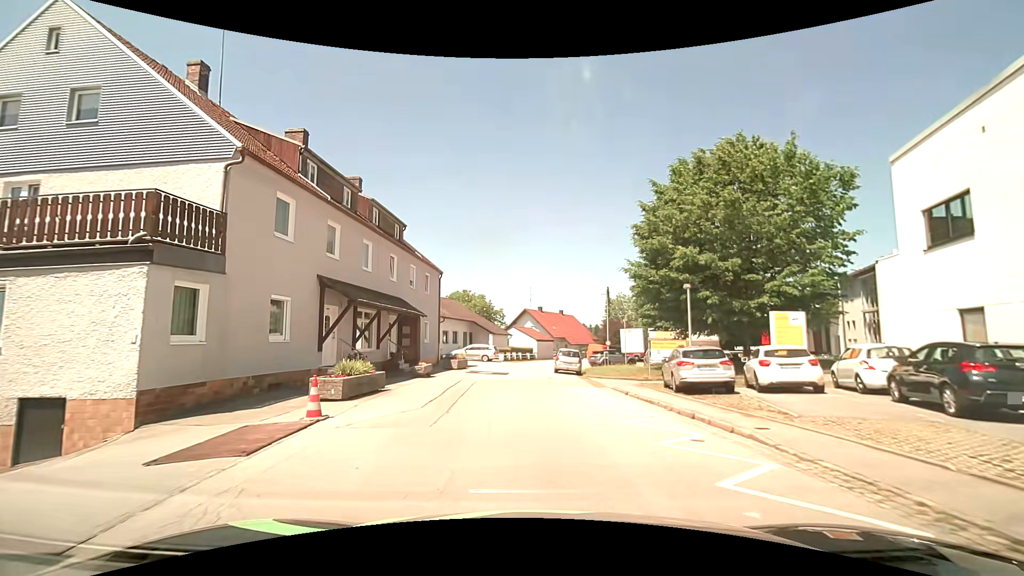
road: residential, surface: asphalt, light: Day
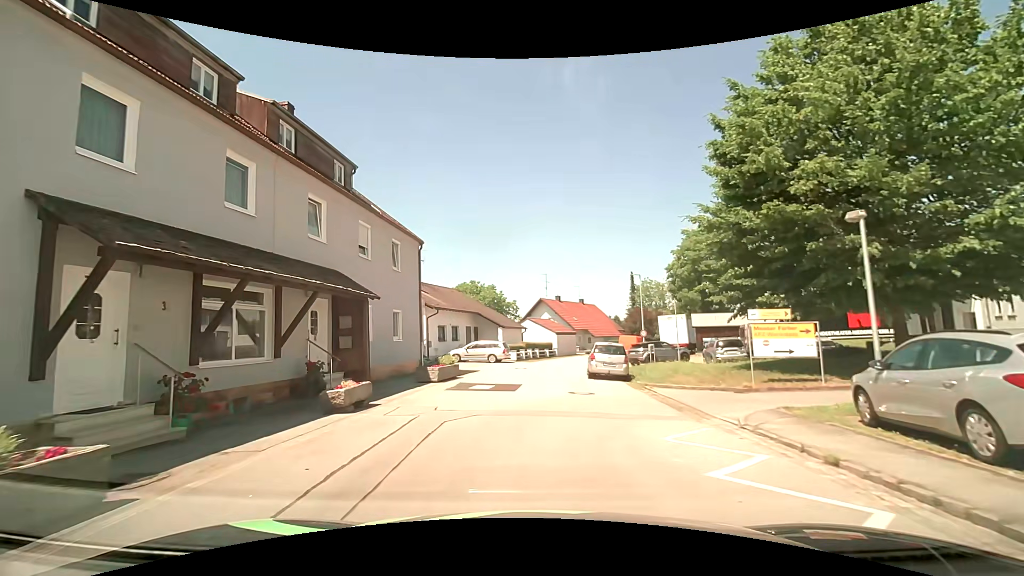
(-0.4, +10.2) m; -3°
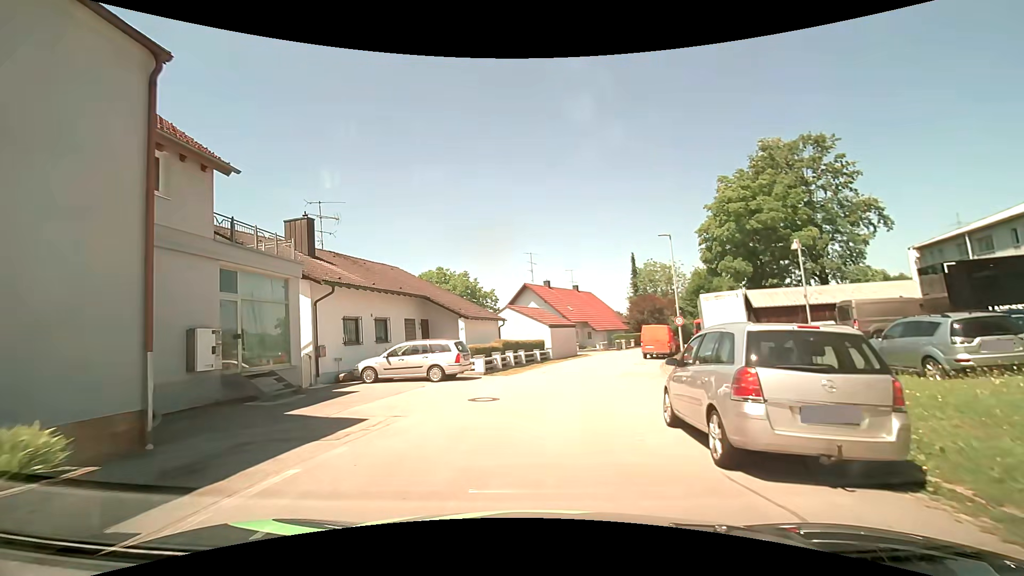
(+0.1, +16.4) m; +1°
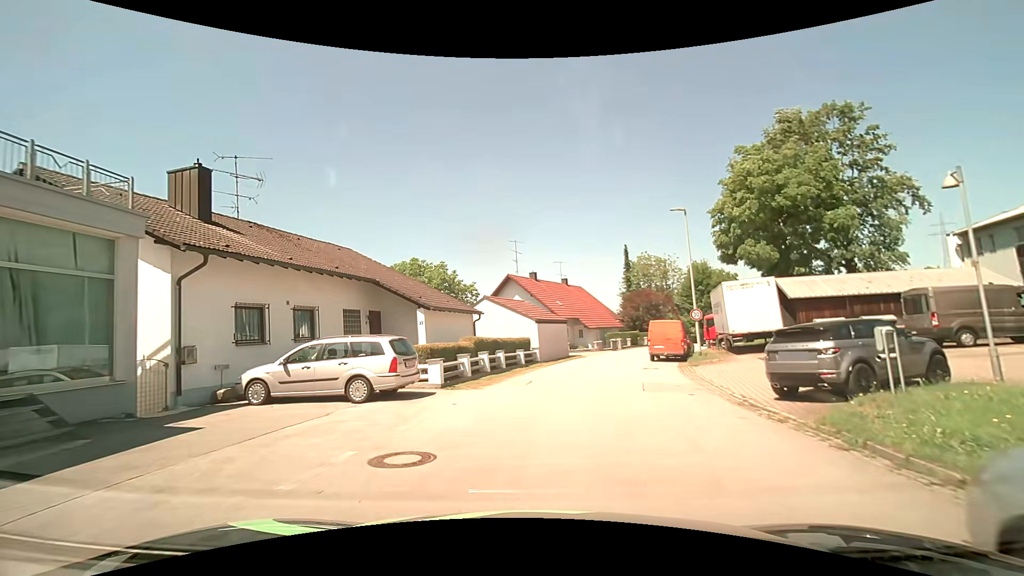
(+0.1, +6.5) m; +1°
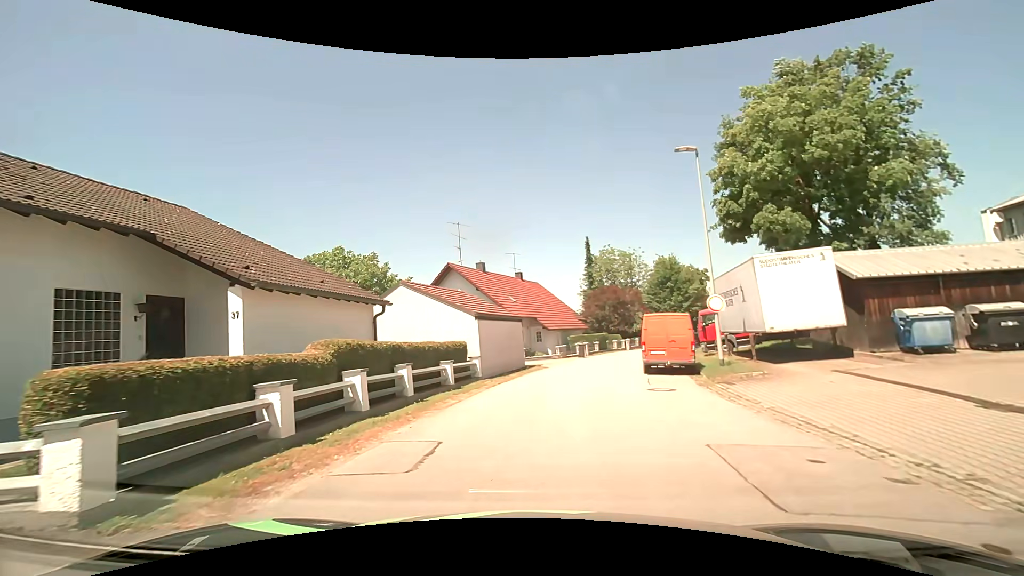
(+0.5, +9.7) m; +6°
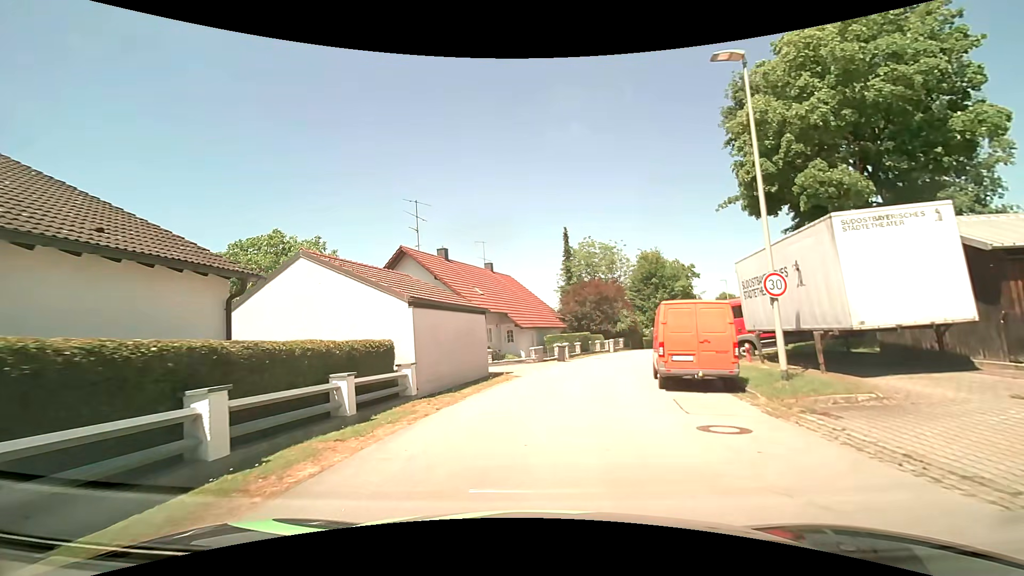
(+0.1, +6.5) m; +3°
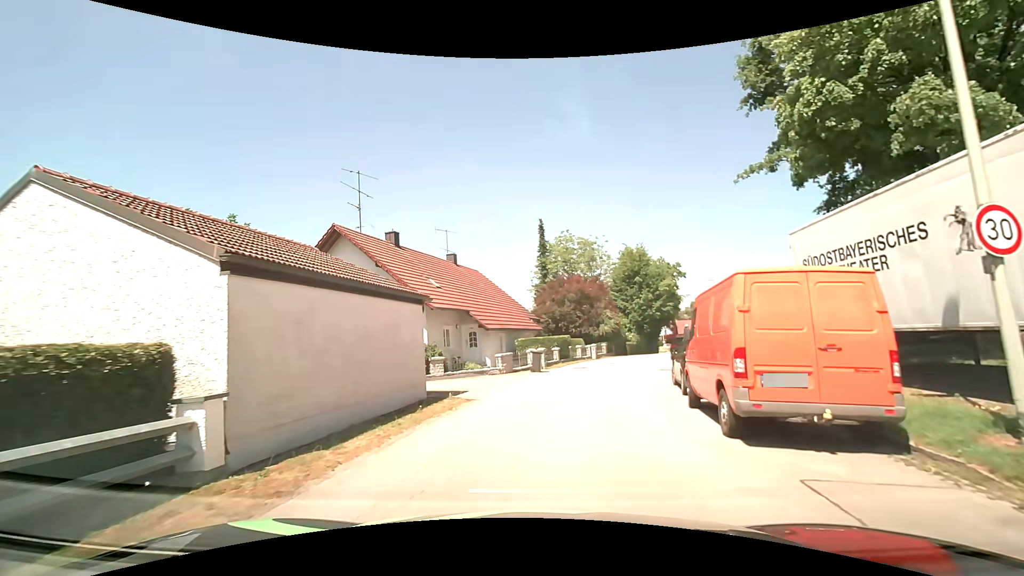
(+0.1, +6.5) m; +3°
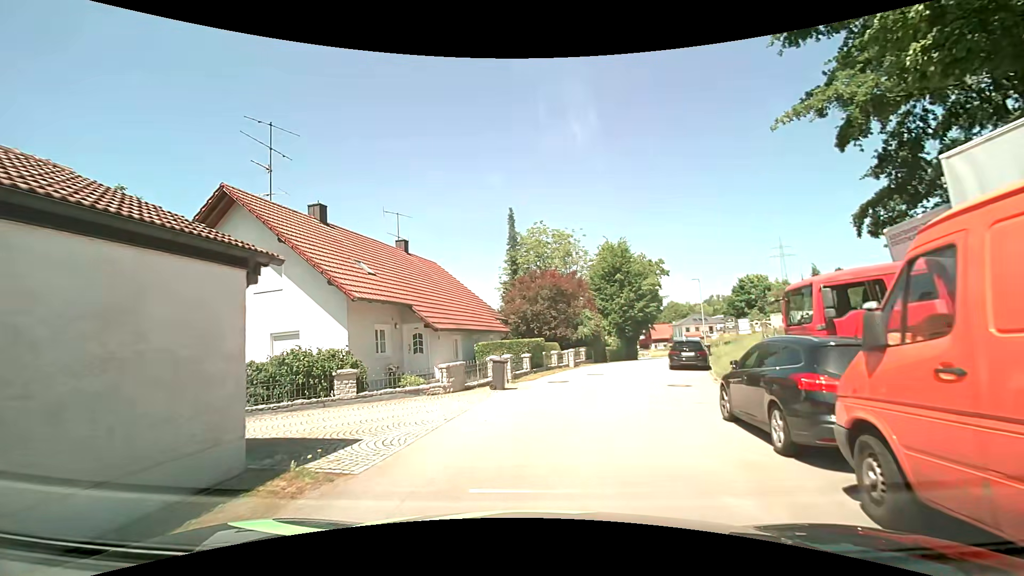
(+0.2, +6.4) m; +3°
(+1, +10) (+2, +20) (+5, +29) (+9, +39) (+13, +48) (+16, +57) (+19, +67) (+20, +77) (+21, +87) (+21, +97) m
